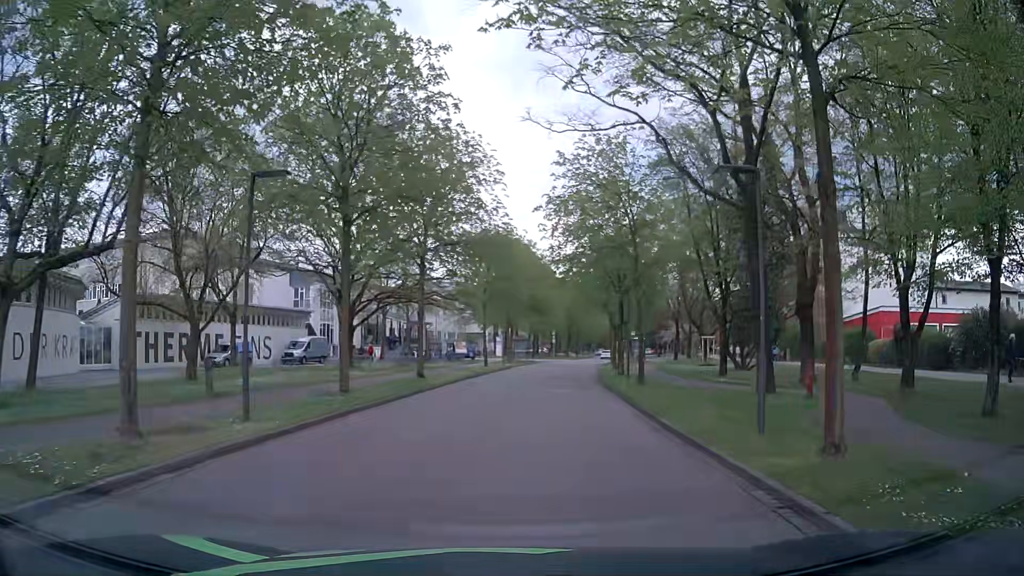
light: Day
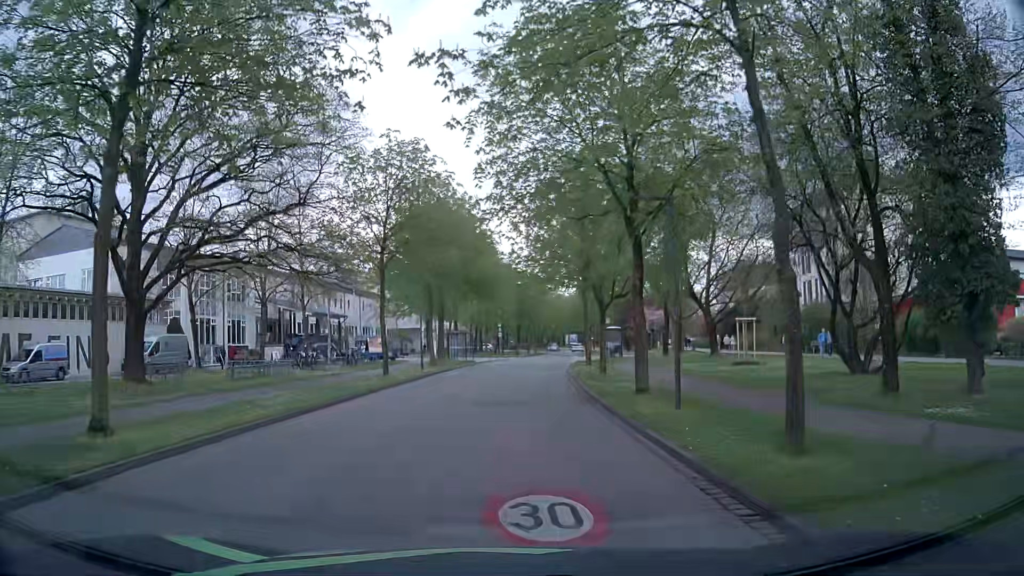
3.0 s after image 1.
(+1.1, +18.2) m; +4°
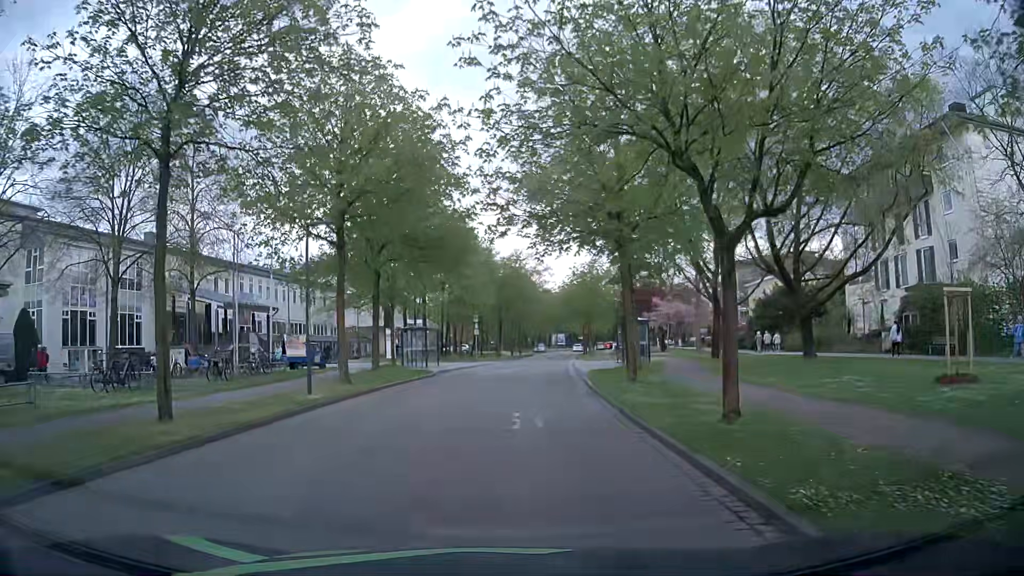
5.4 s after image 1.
(+0.3, +16.6) m; +3°
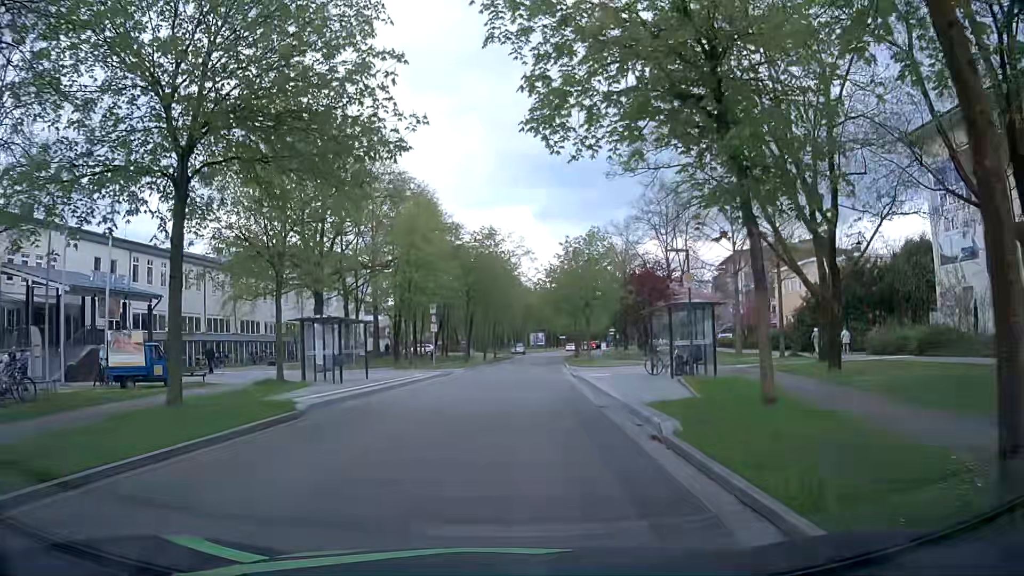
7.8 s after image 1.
(0.0, +15.9) m; +1°
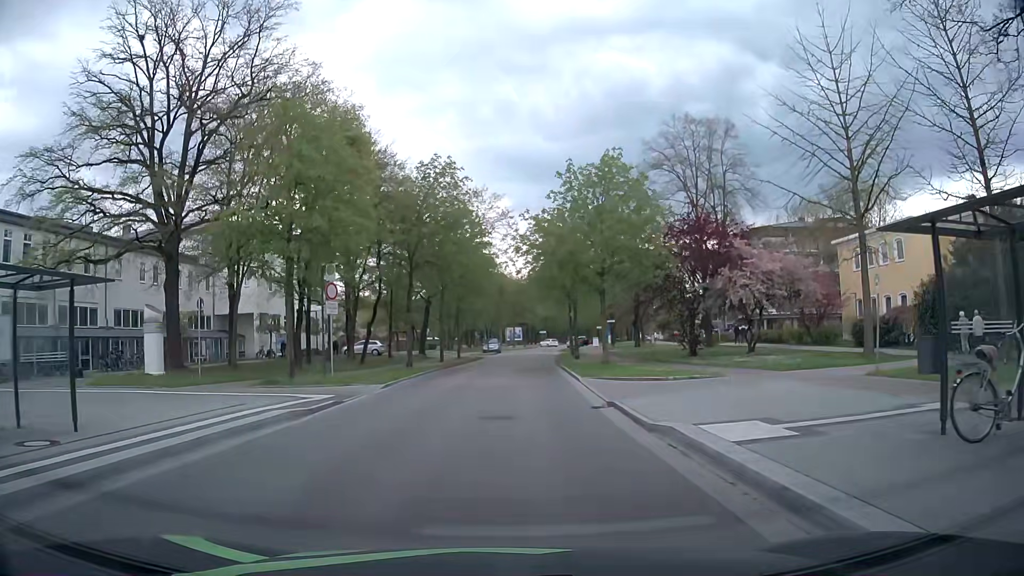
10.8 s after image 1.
(+0.3, +19.1) m; +2°
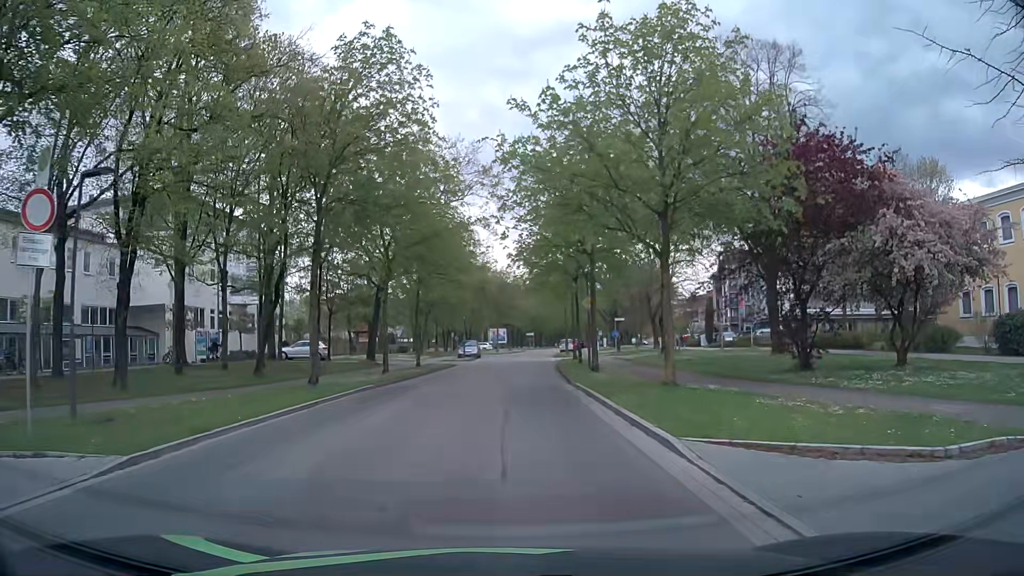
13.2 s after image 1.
(+0.2, +14.5) m; +1°
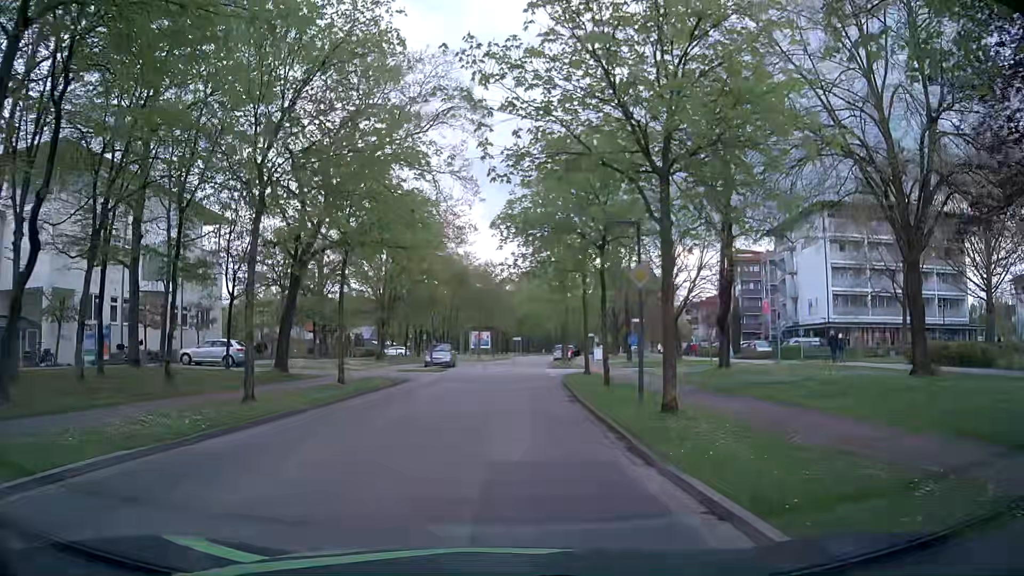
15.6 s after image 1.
(+0.2, +13.5) m; +1°
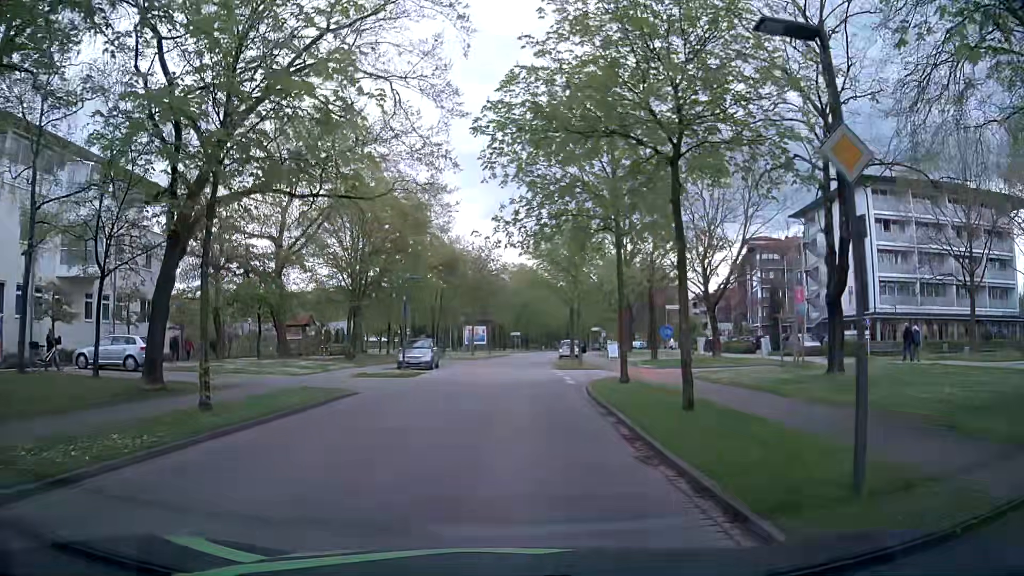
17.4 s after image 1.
(+0.1, +9.8) m; +2°
